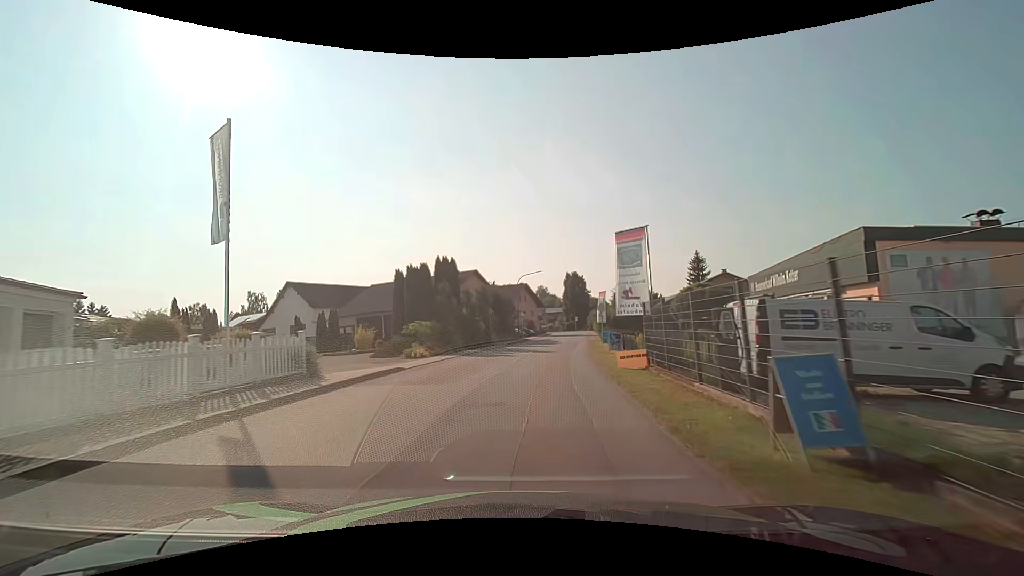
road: secondary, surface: asphalt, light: Day
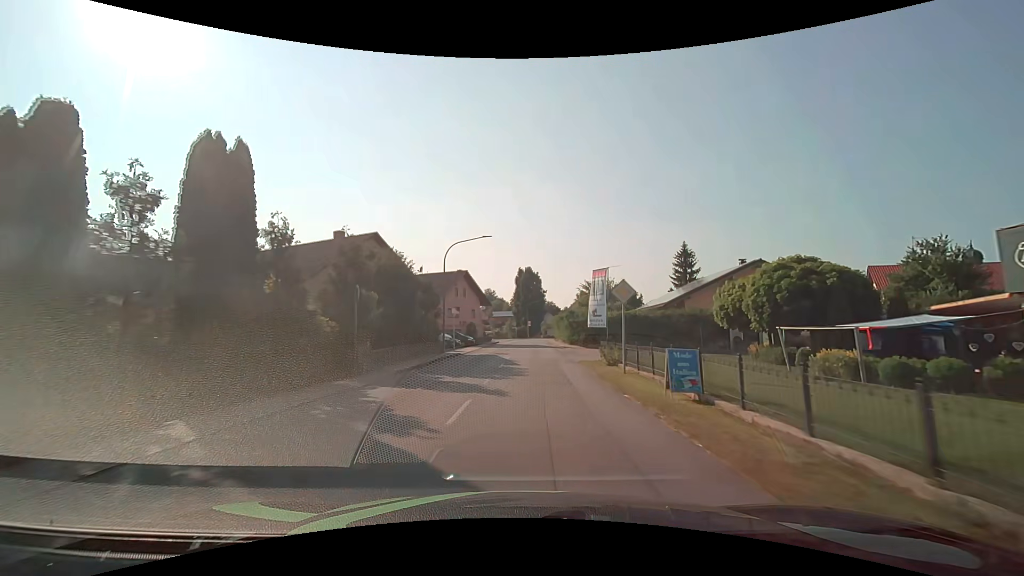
(+1.2, +22.8) m; +6°
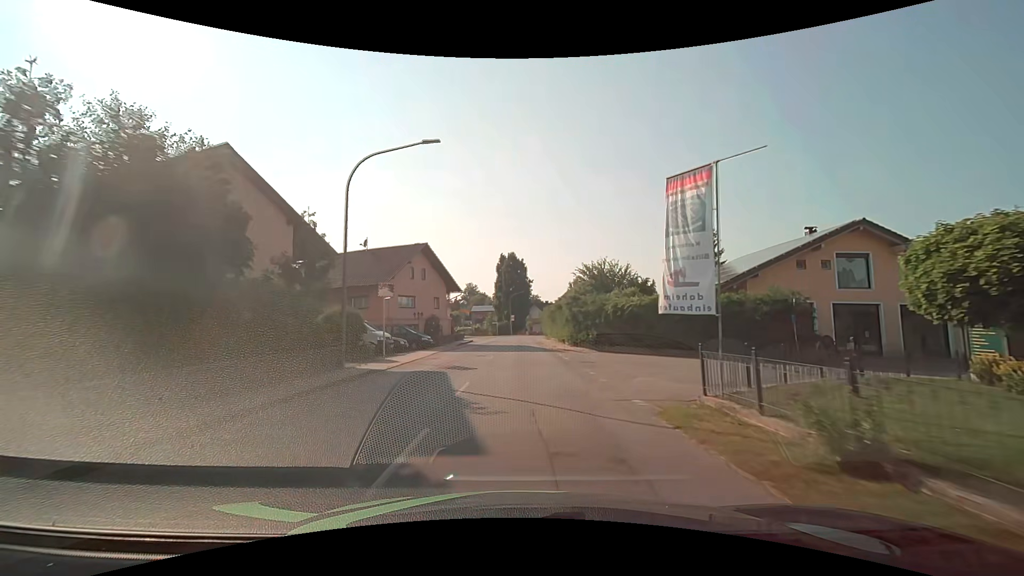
(+0.3, +15.2) m; +2°
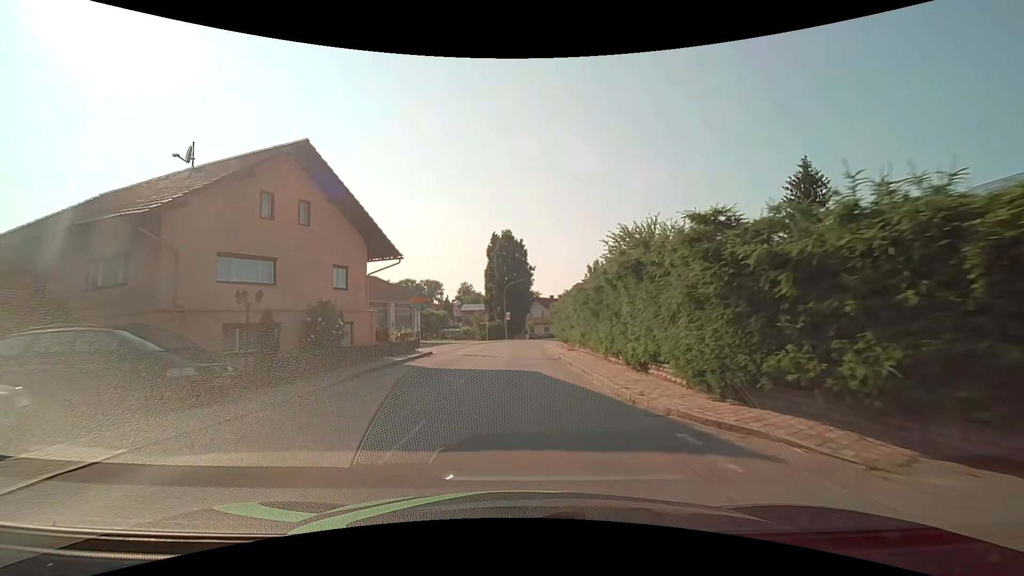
(+0.3, +22.8) m; 0°
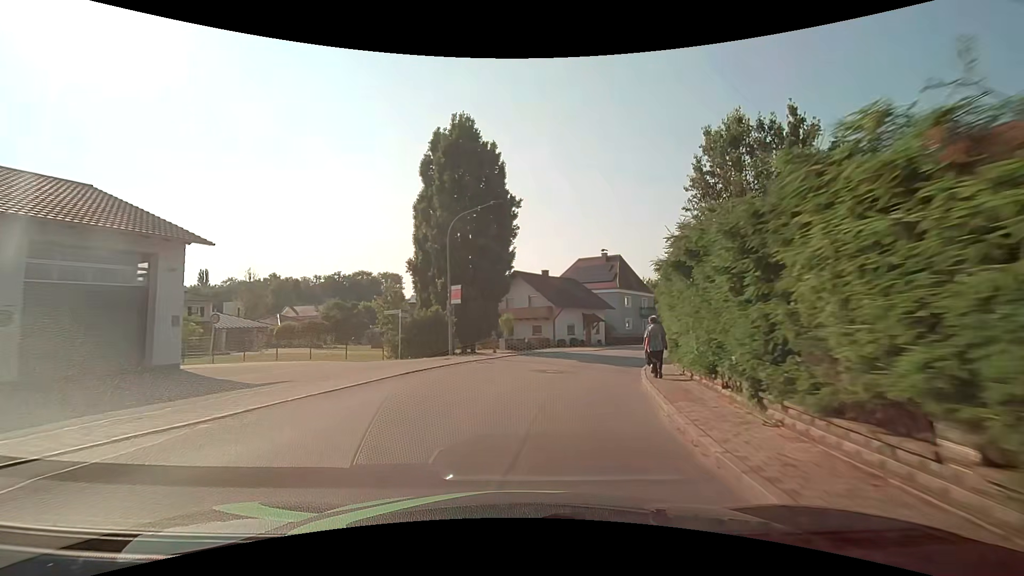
(+0.4, +38.1) m; +3°
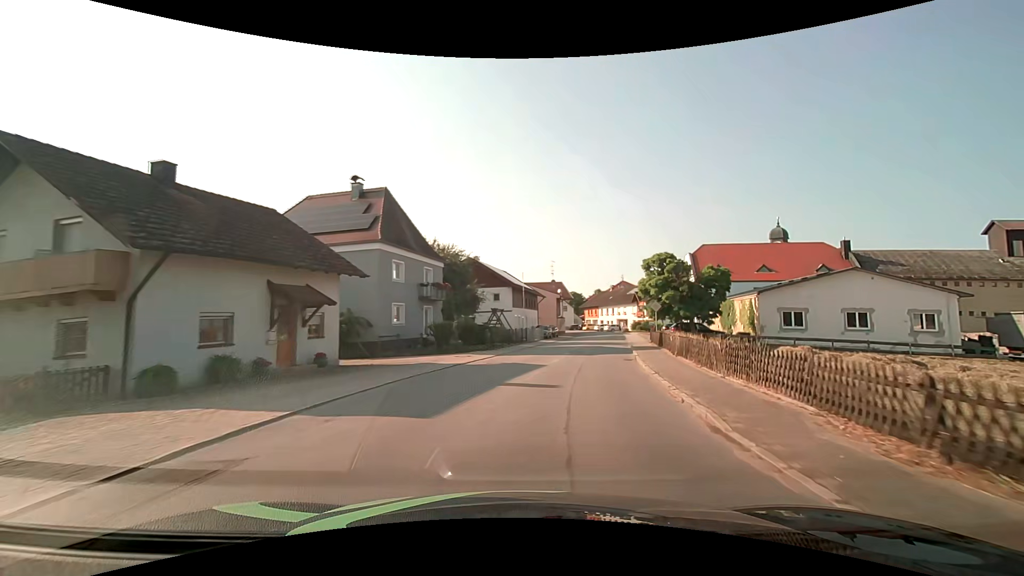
(+5.8, +29.6) m; +25°
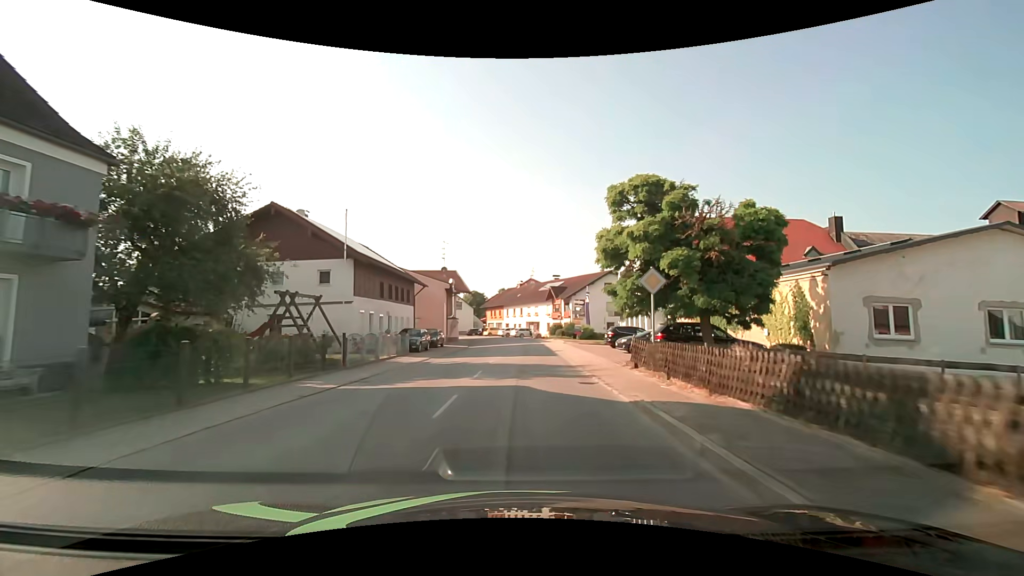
(+3.3, +22.6) m; +12°
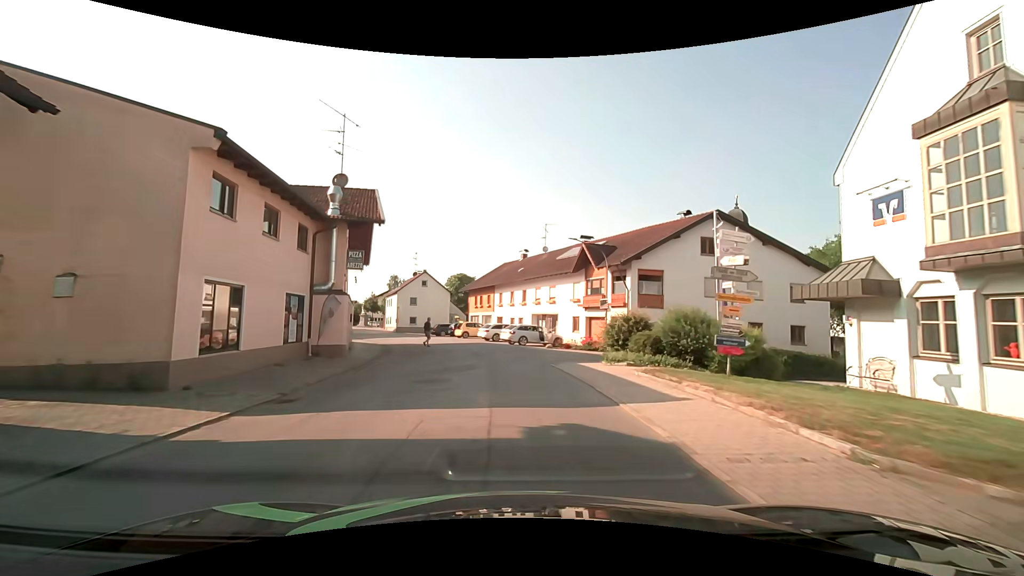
(+0.6, +36.3) m; 0°
